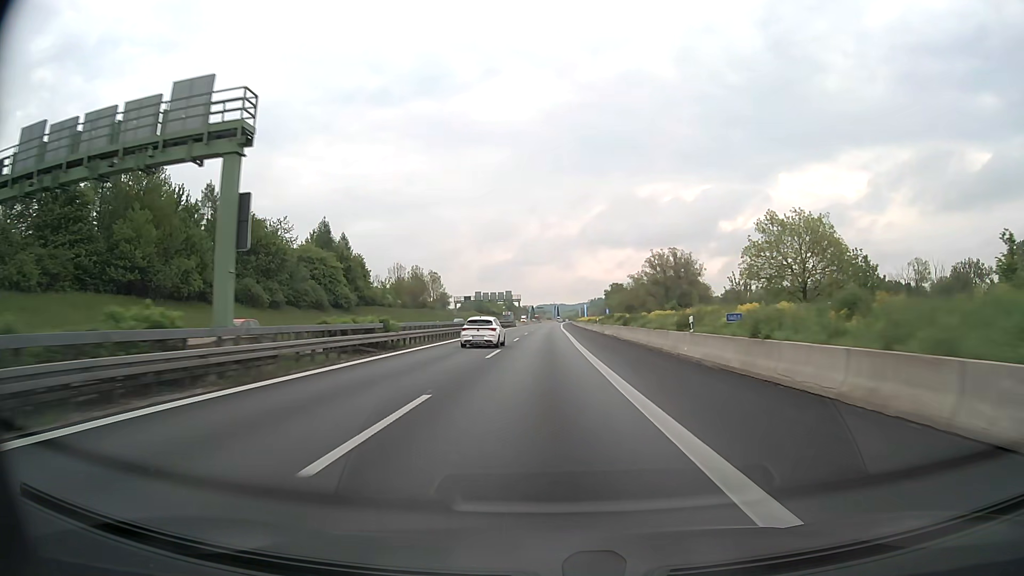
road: motorway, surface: asphalt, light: Day
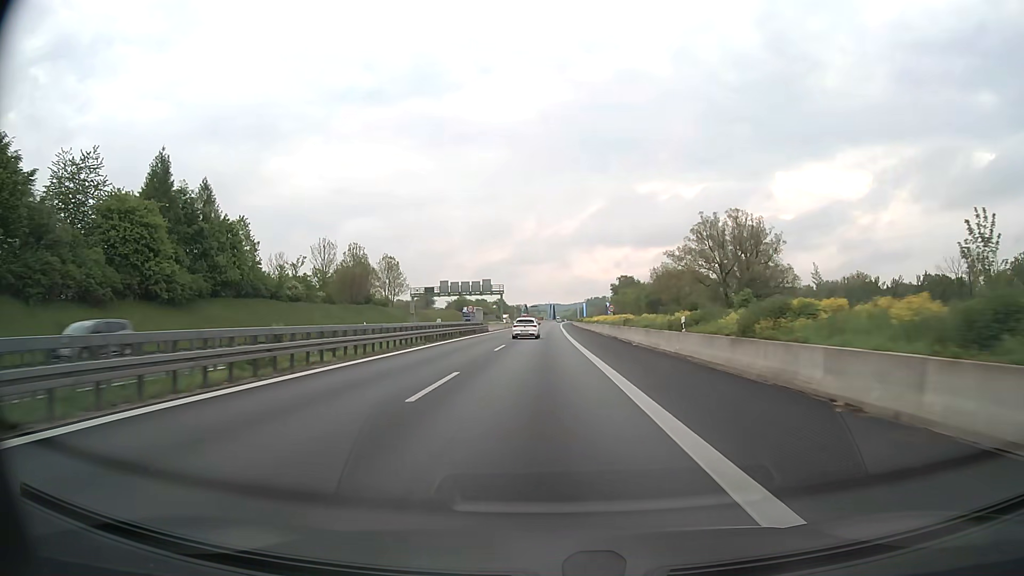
(+0.1, +48.5) m; 0°
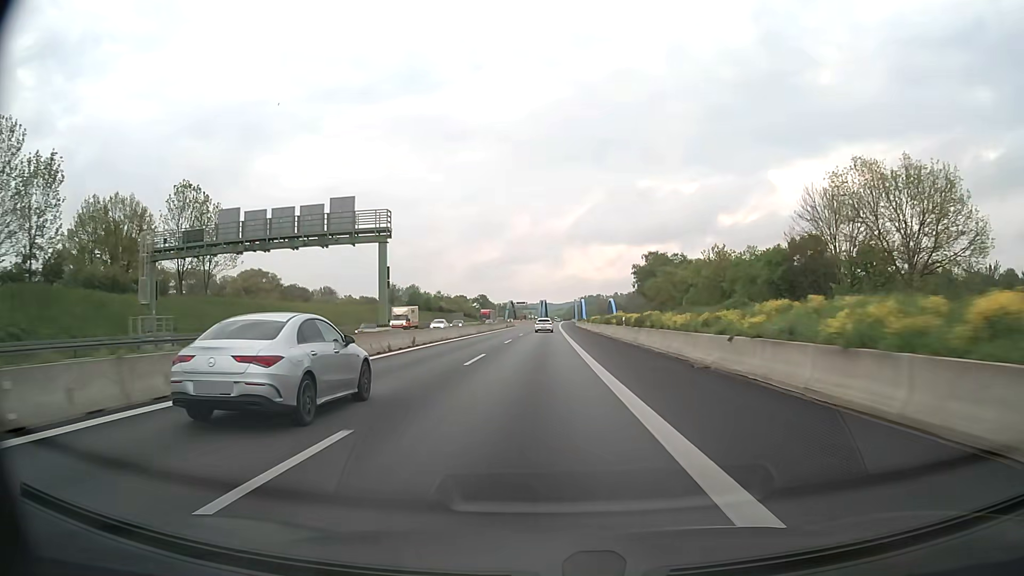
(+0.7, +81.1) m; +1°
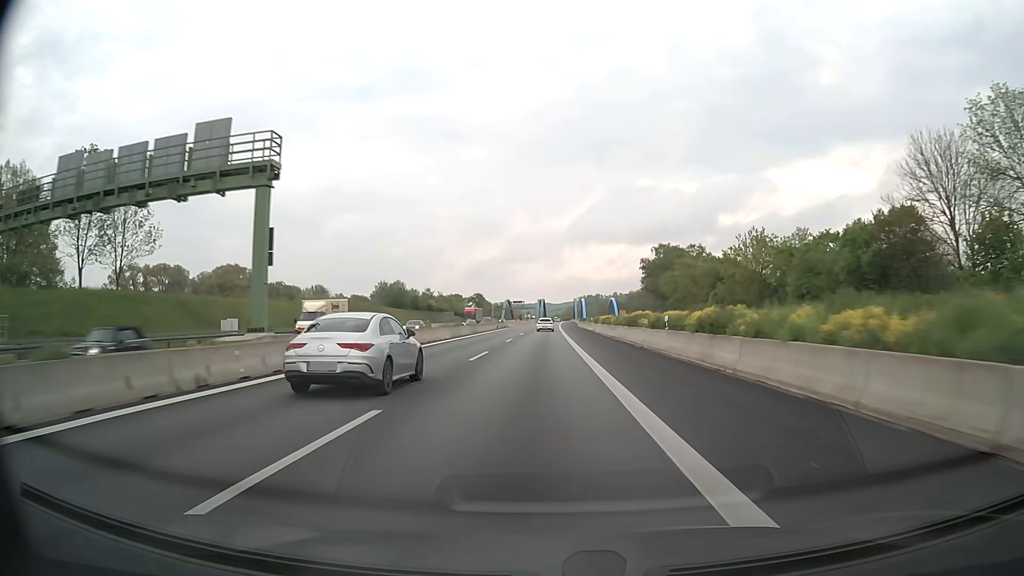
(0.0, +16.3) m; 0°
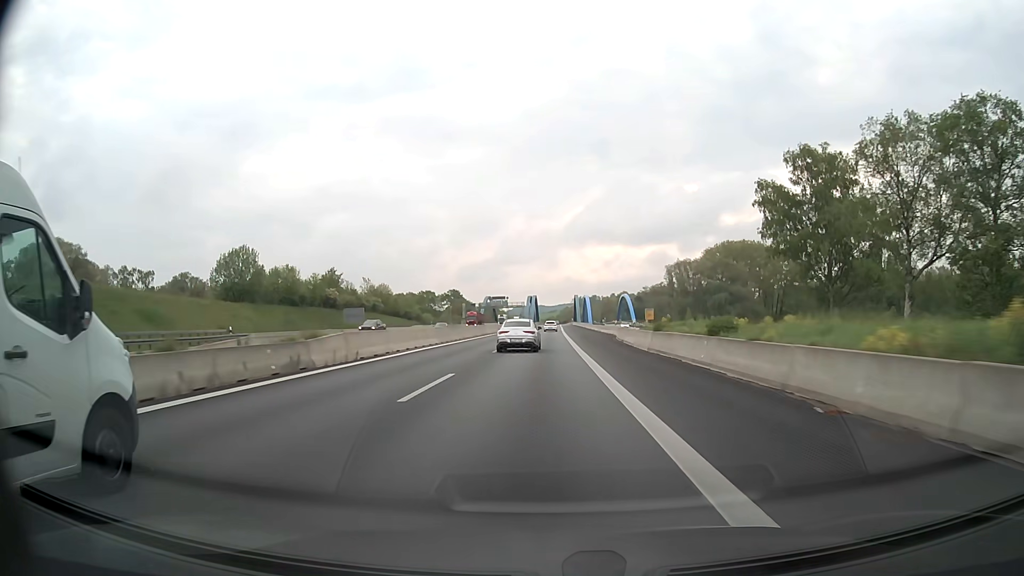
(+0.5, +82.6) m; +1°
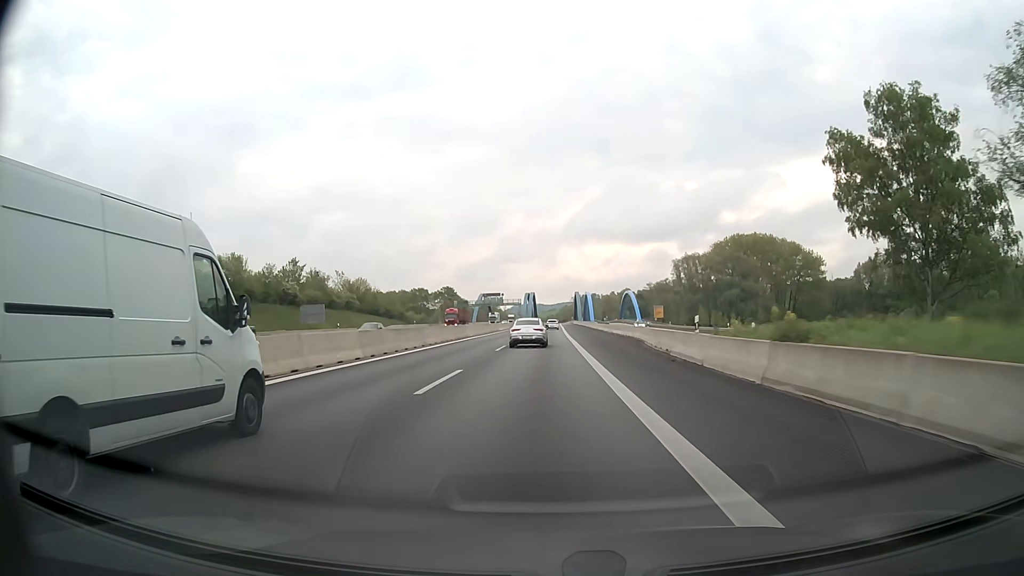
(0.0, +16.9) m; 0°
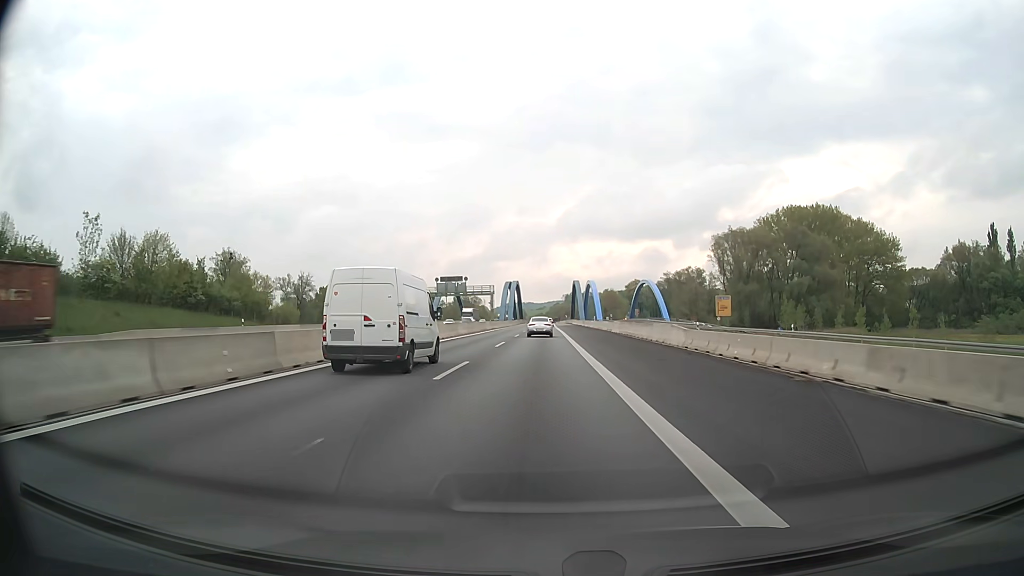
(+0.4, +68.2) m; +1°
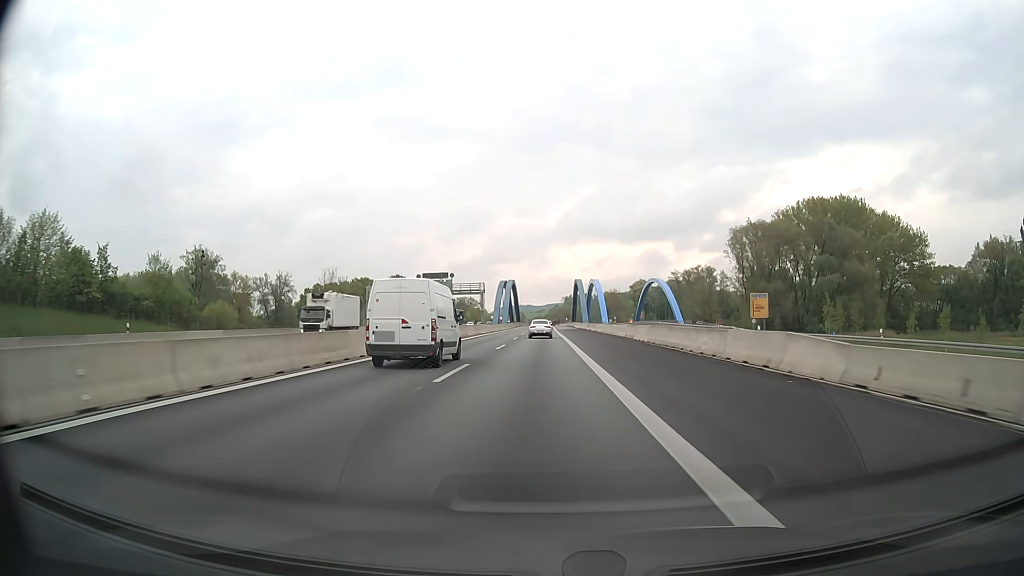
(0.0, +17.2) m; 0°
(0, +10) (0, +20) (0, +30) (0, +40) (0, +50) (0, +60) (0, +70) (0, +80) (0, +90) (0, +100) m
